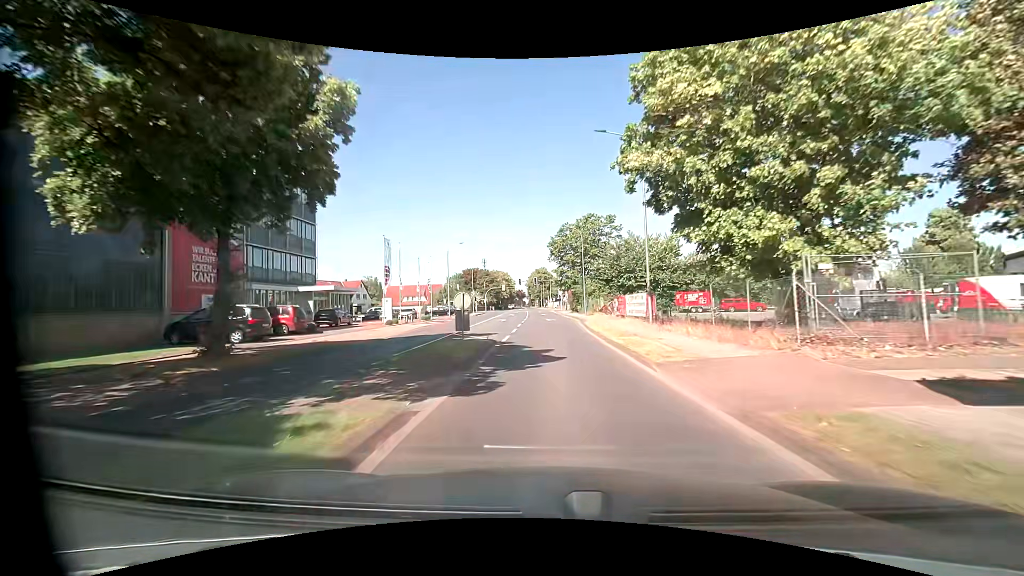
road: tertiary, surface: asphalt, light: Day
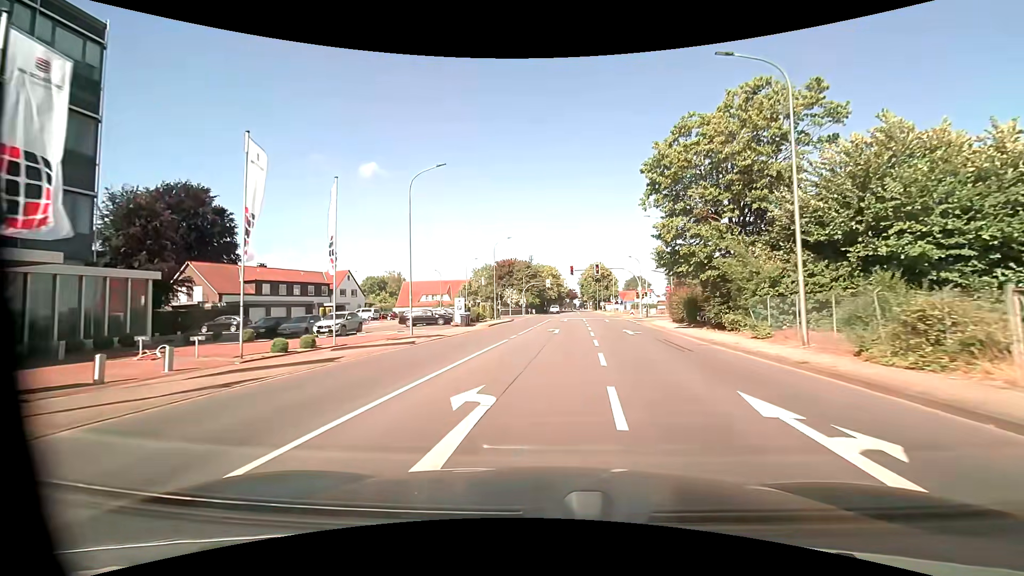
(-2.1, +36.3) m; -6°
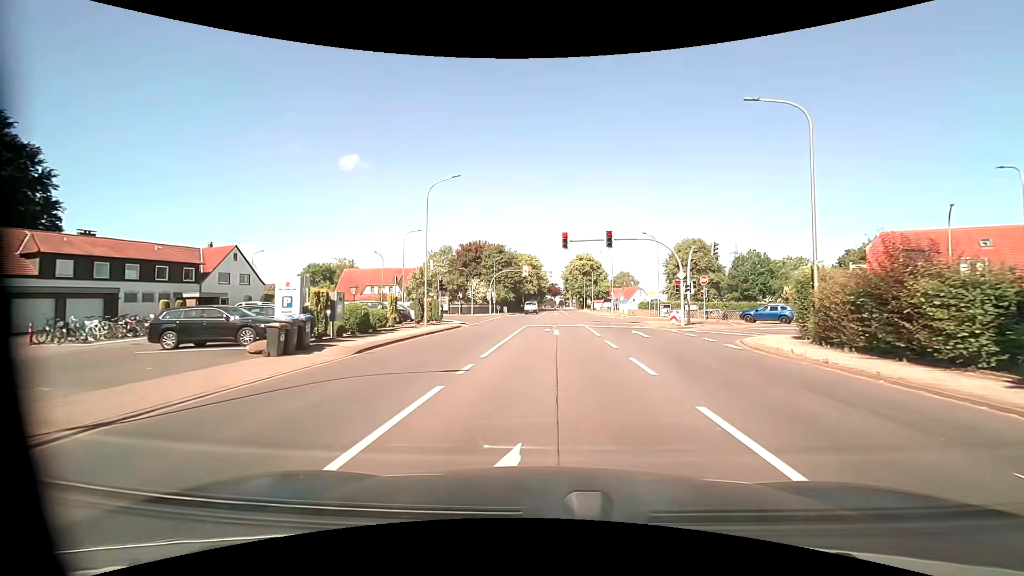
(+0.3, +25.8) m; +2°
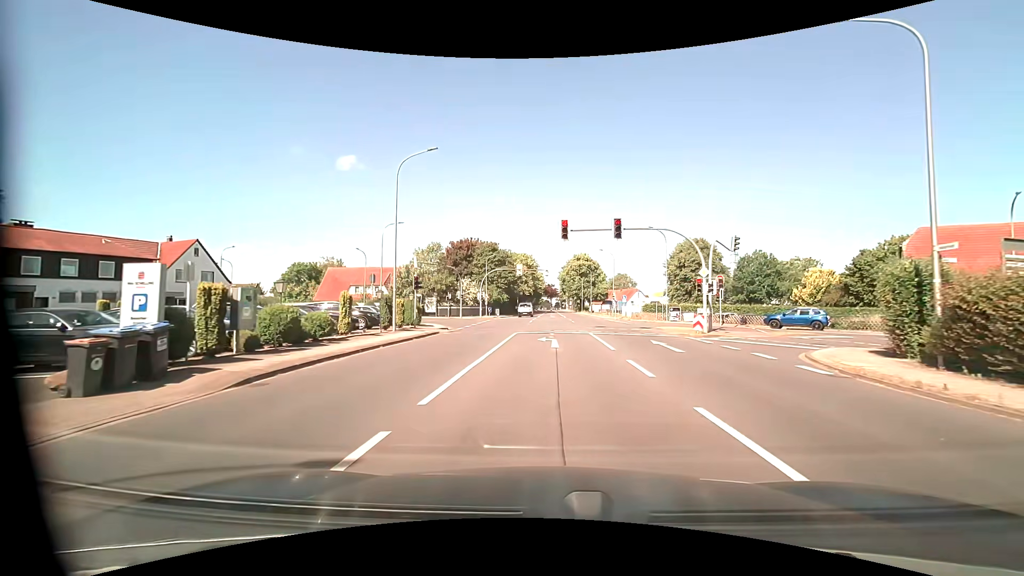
(0.0, +5.7) m; 0°
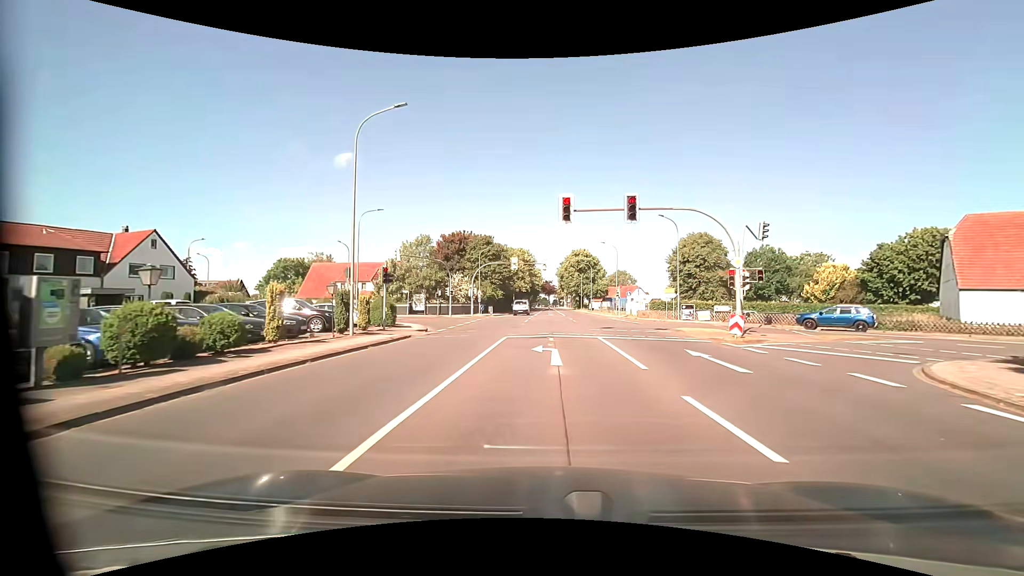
(0.0, +5.3) m; 0°
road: unclassified
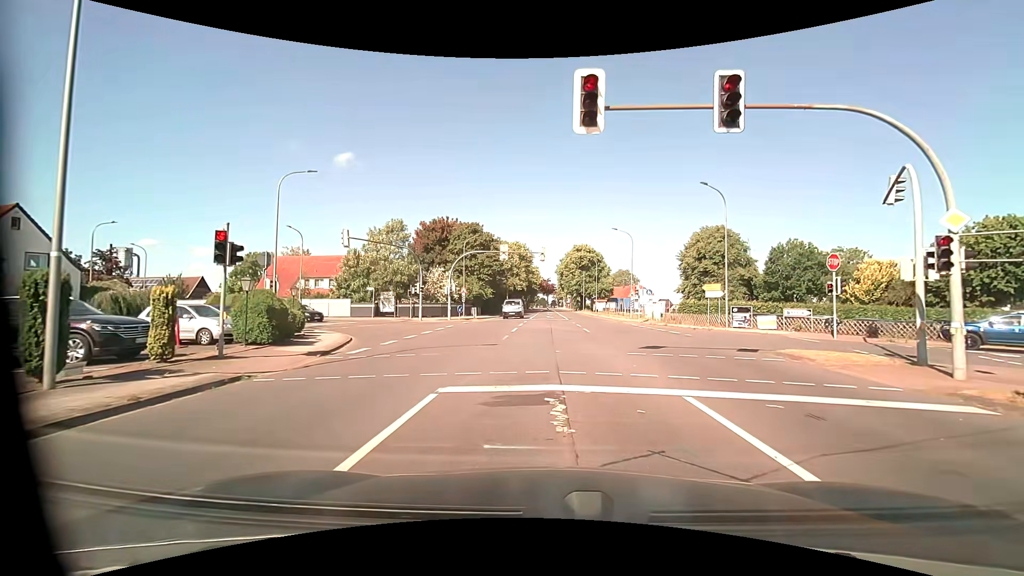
(0.0, +12.0) m; 0°
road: tertiary
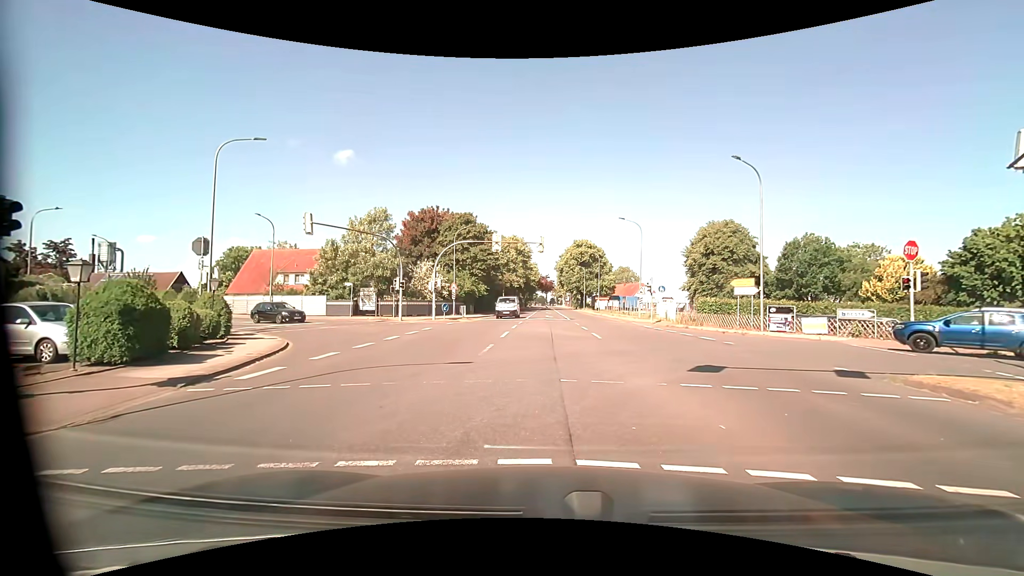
(0.0, +5.0) m; +1°
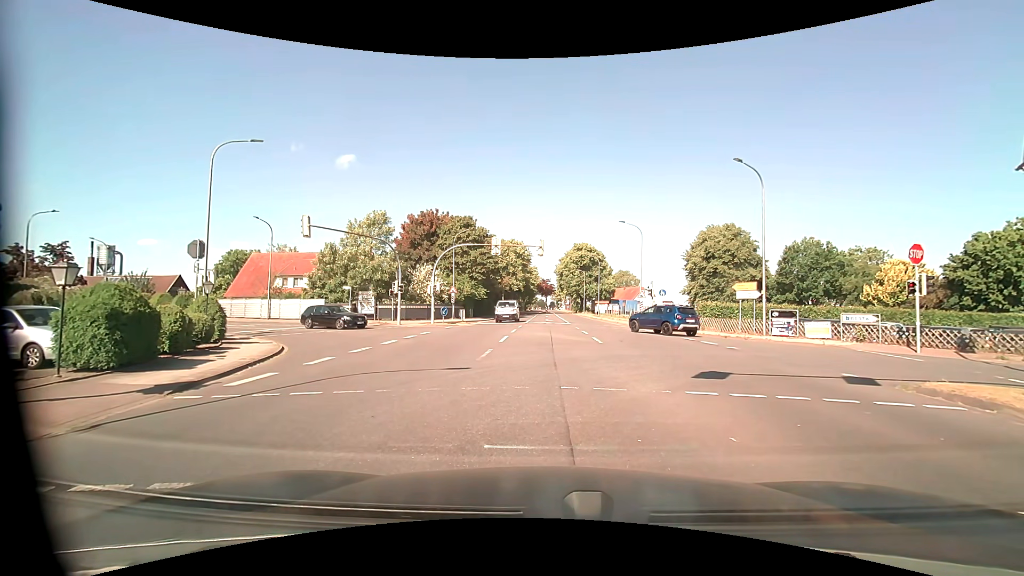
(0.0, +0.4) m; 0°
(0, +10) (-1, +20) (-6, +29) (-13, +35) (-22, +41) (-30, +45) (-39, +50) (-49, +53) (-58, +56) (-68, +59) m
